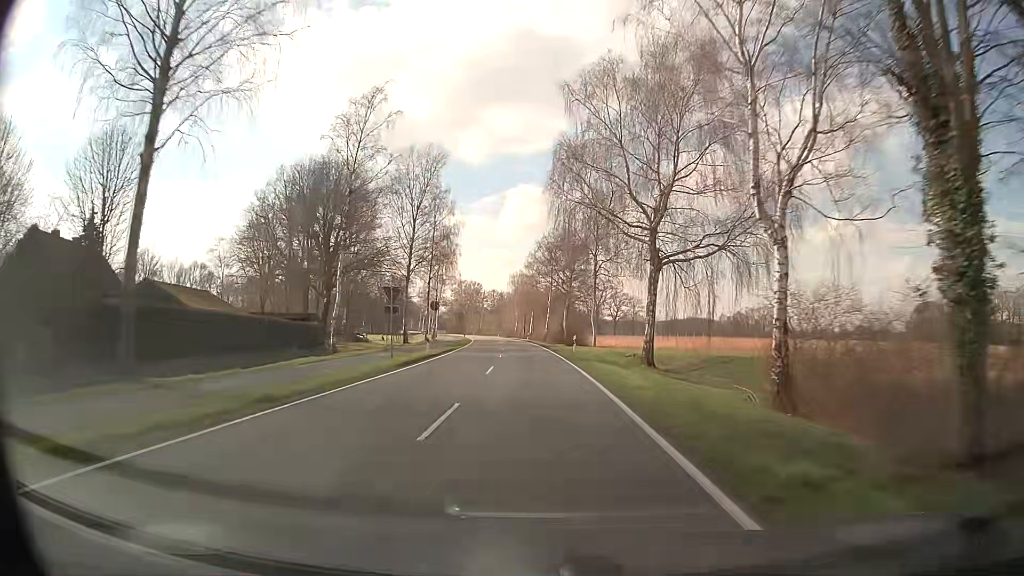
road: secondary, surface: asphalt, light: Day
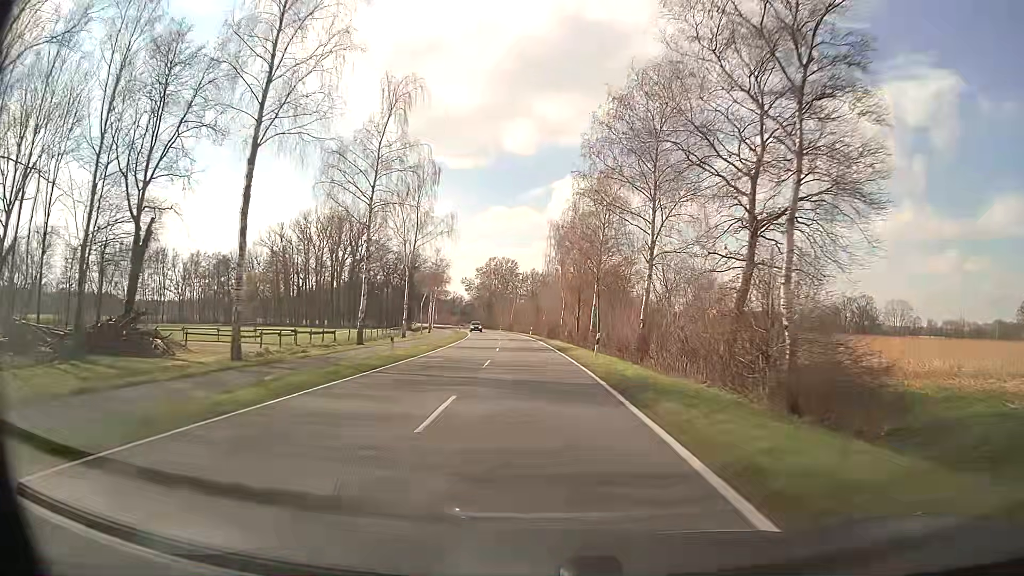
(-1.7, +61.2) m; -4°
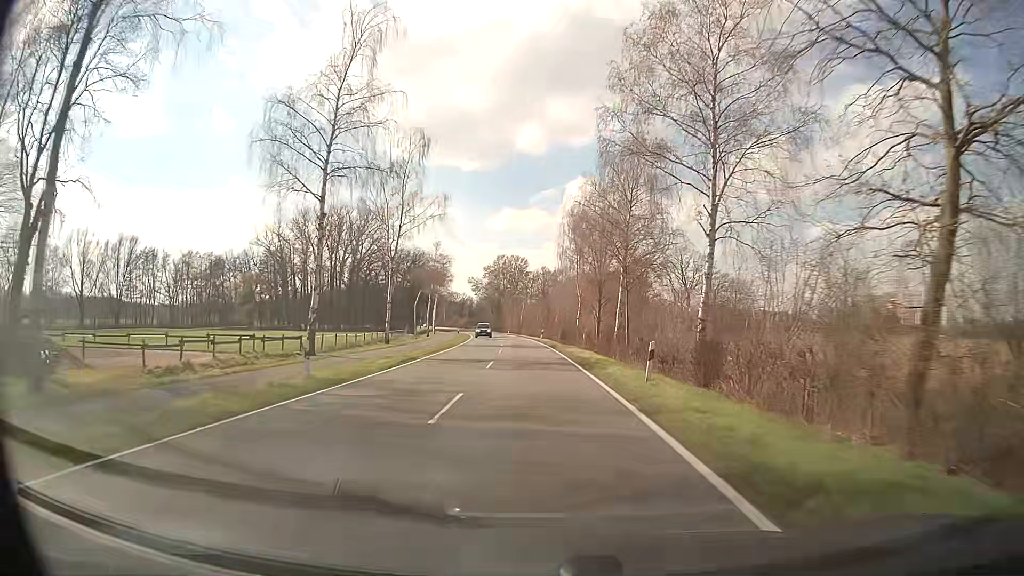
(0.0, +11.3) m; -1°
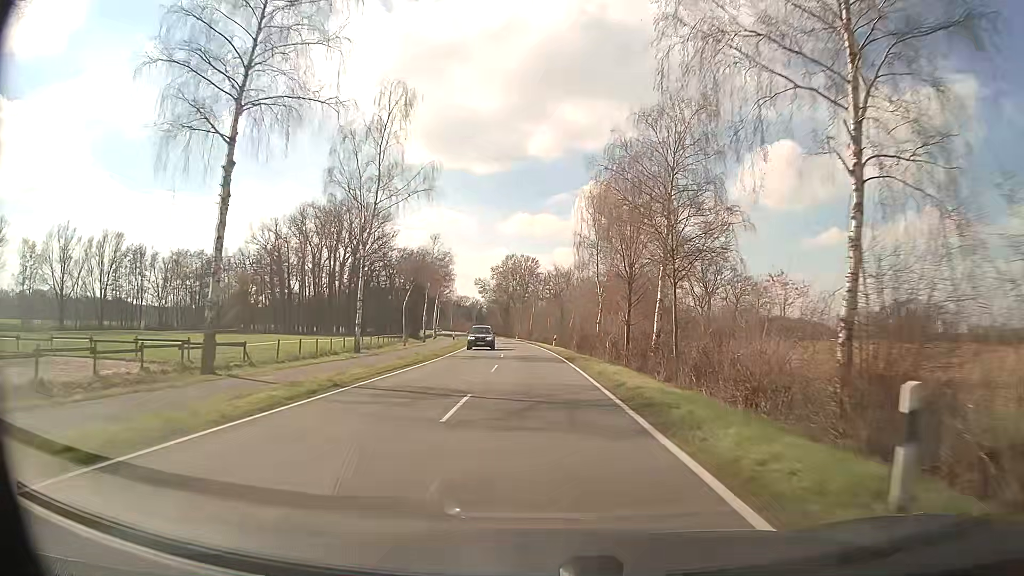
(-0.1, +11.6) m; -1°
